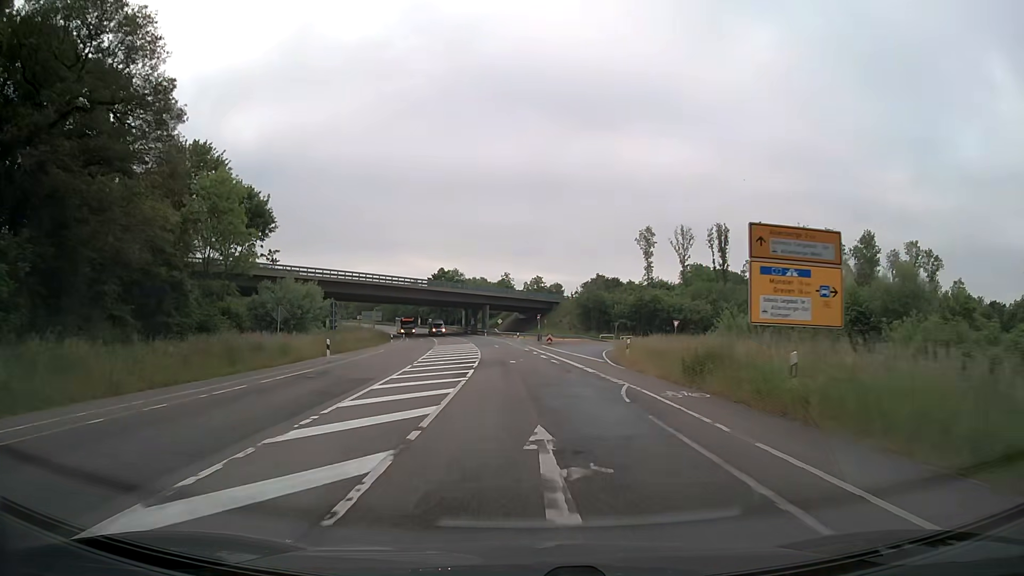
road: secondary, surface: asphalt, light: Day
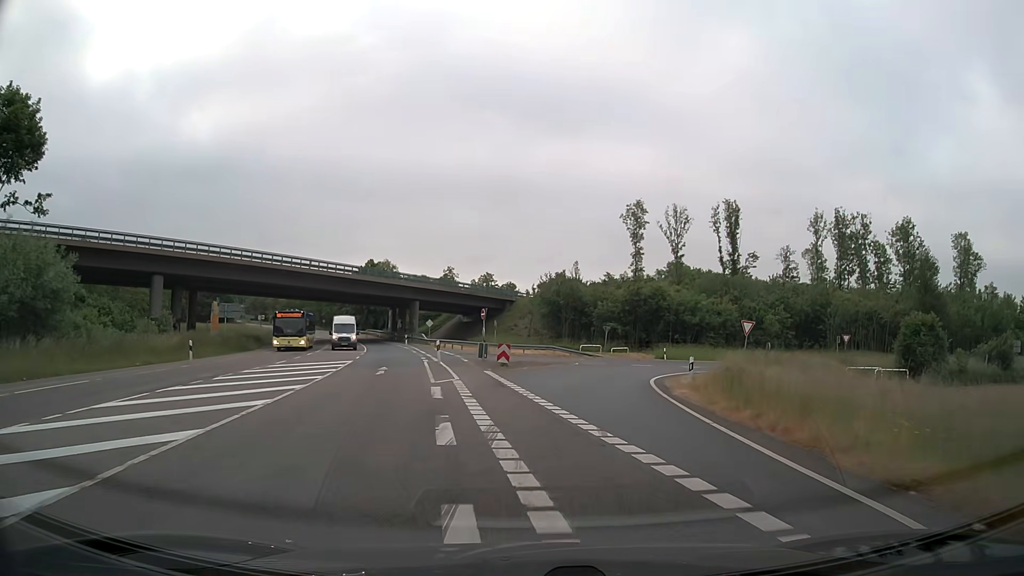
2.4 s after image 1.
(+0.8, +31.9) m; +4°
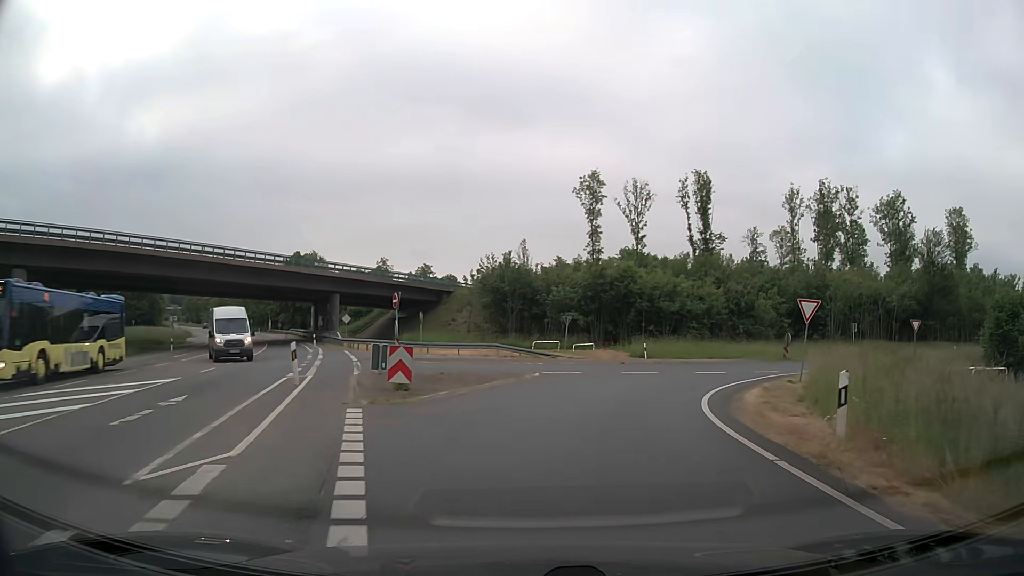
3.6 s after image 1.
(+0.5, +13.1) m; +5°
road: trunk_link
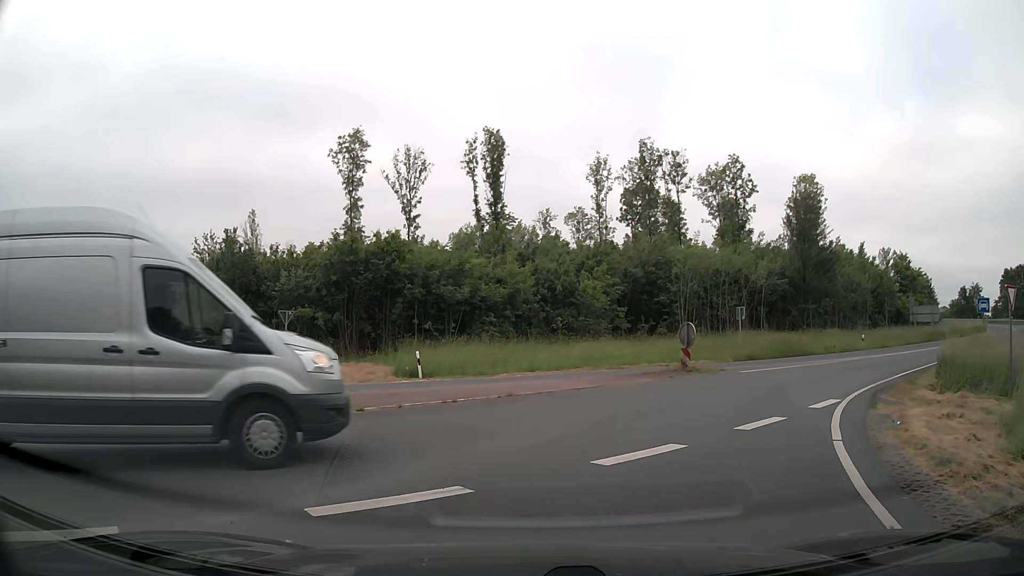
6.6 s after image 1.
(+2.4, +16.7) m; +19°
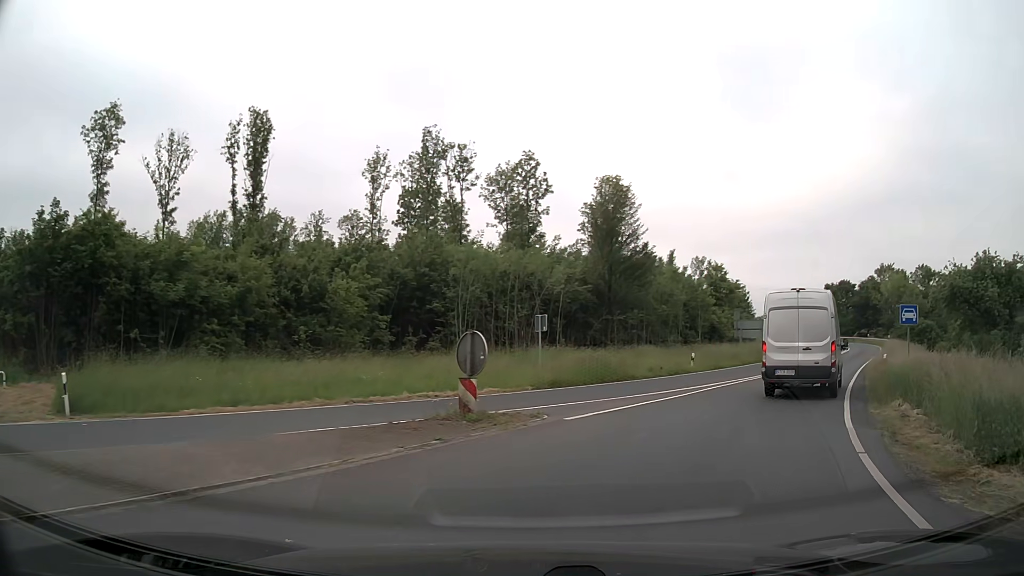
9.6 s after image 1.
(+1.3, +9.8) m; +17°
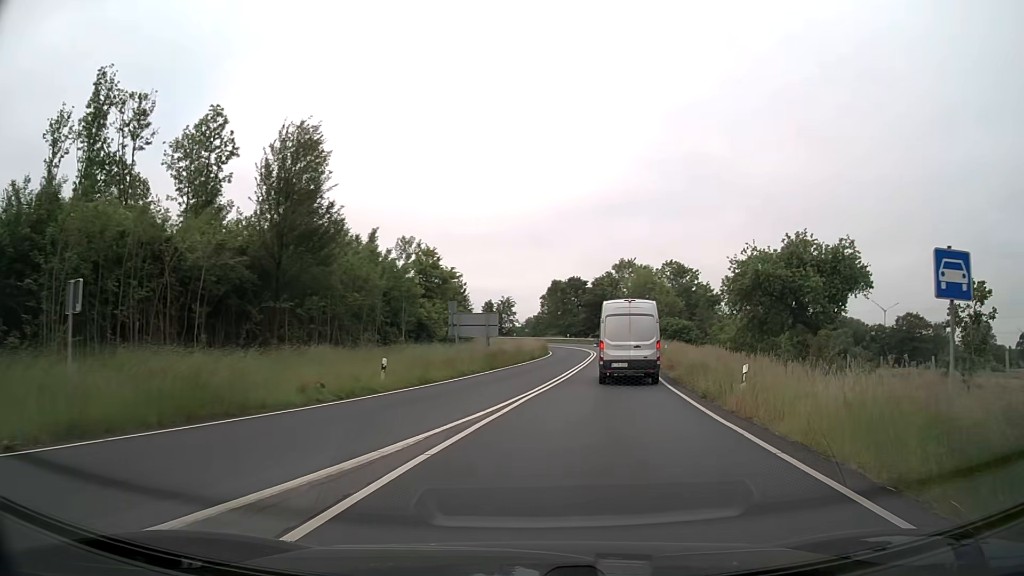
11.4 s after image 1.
(+3.5, +14.3) m; +25°
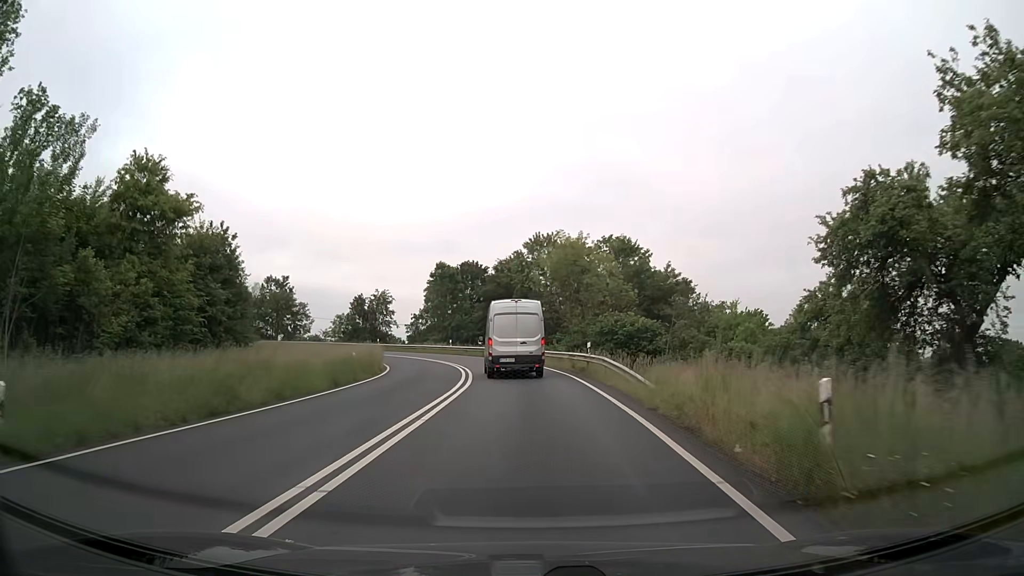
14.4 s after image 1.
(+4.9, +36.1) m; +7°
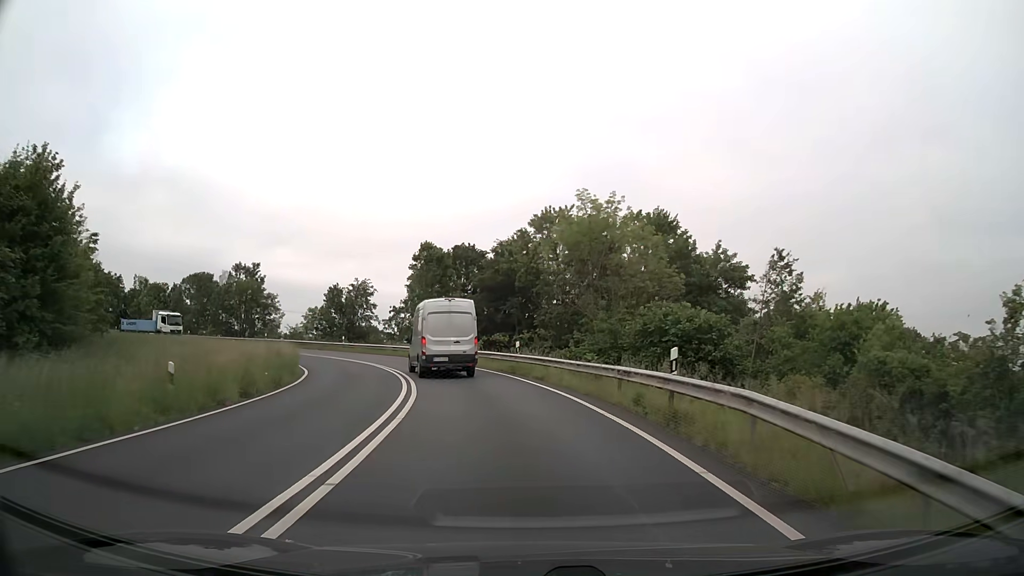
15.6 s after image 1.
(0.0, +16.5) m; 0°
(0, +10) (-1, +20) (-3, +30) (-7, +39) (-11, +48) (-17, +56) (-25, +63) (-33, +68) (-42, +73) (-51, +76) m
